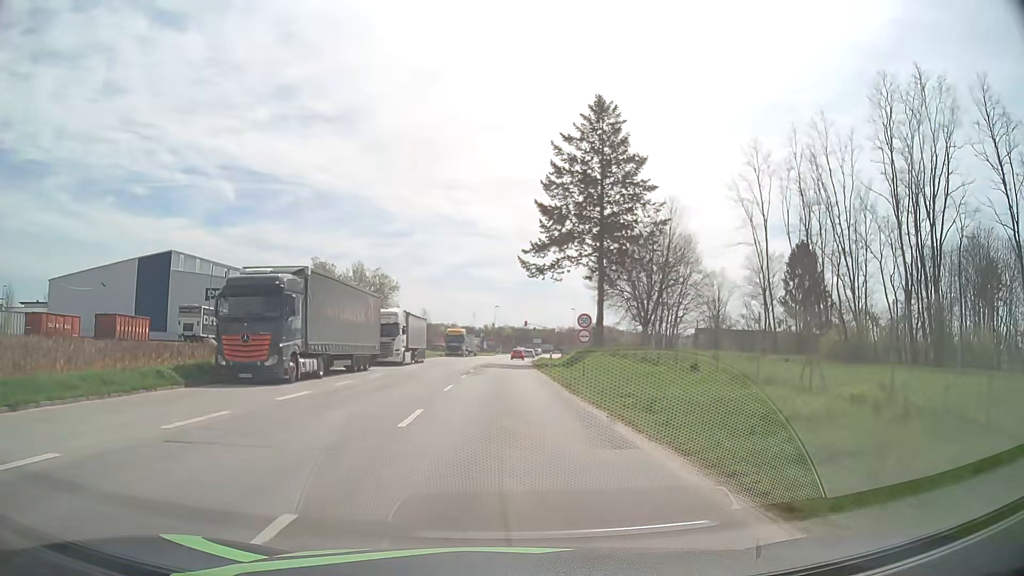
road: tertiary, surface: asphalt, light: Day
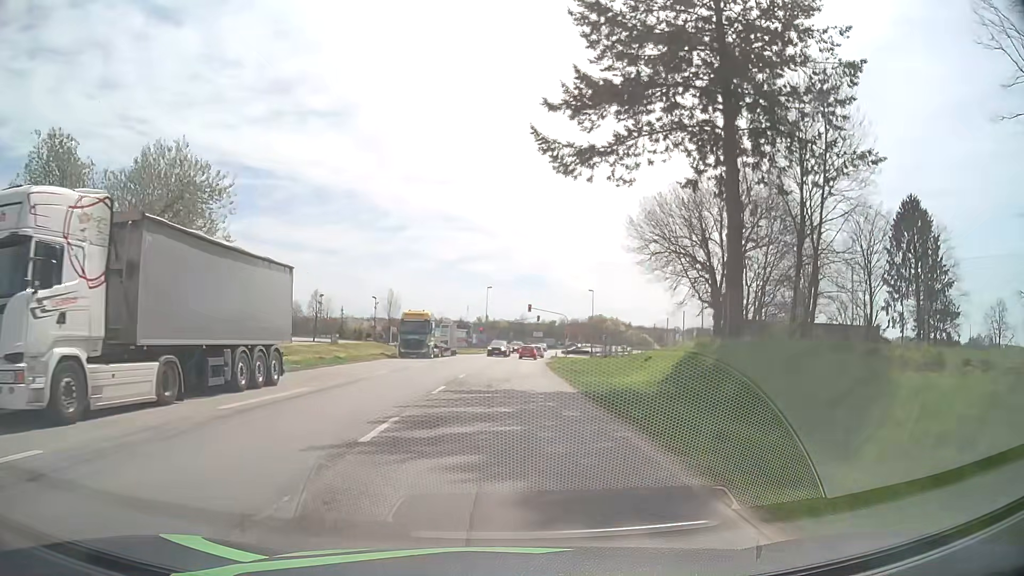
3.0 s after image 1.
(0.0, +35.9) m; 0°
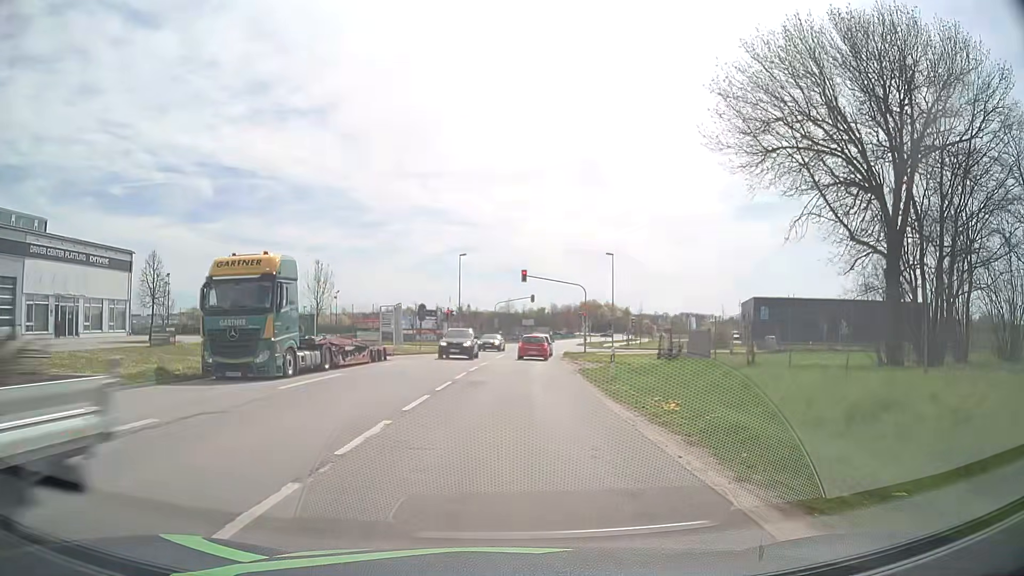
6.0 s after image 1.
(+0.2, +32.7) m; +1°
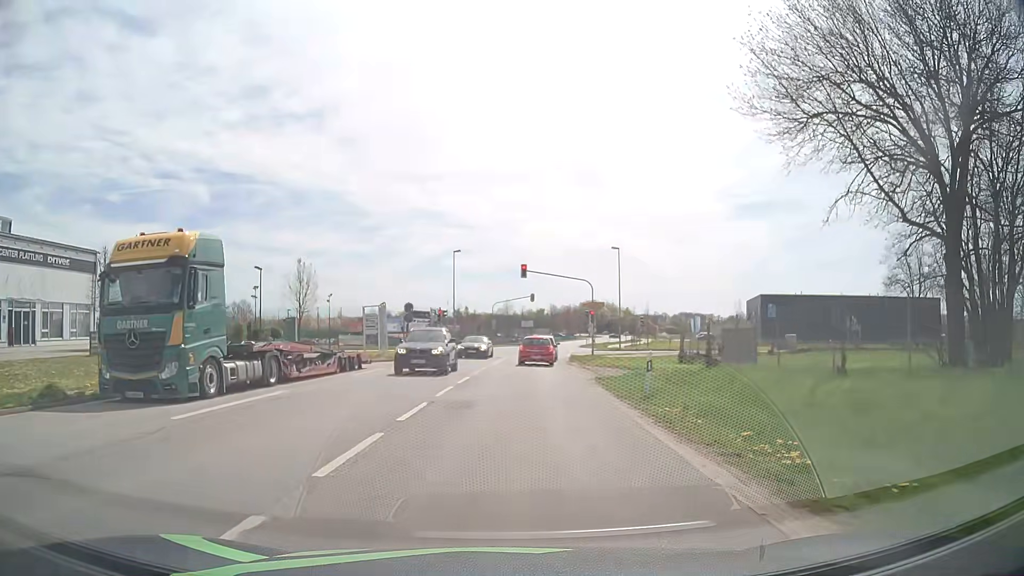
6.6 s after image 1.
(0.0, +5.5) m; +1°
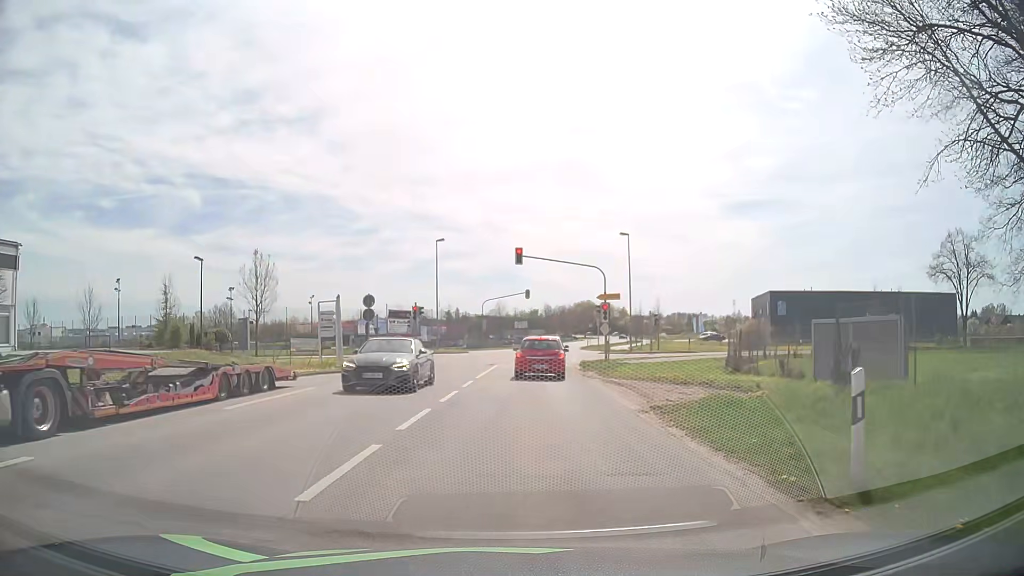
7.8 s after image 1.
(-0.1, +9.6) m; 0°
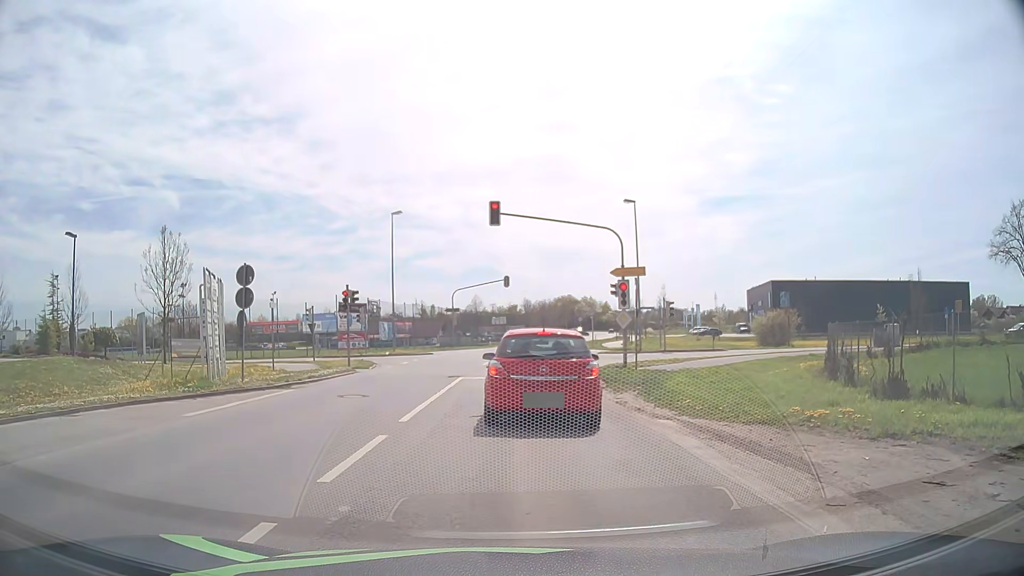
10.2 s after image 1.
(+0.2, +12.3) m; +2°
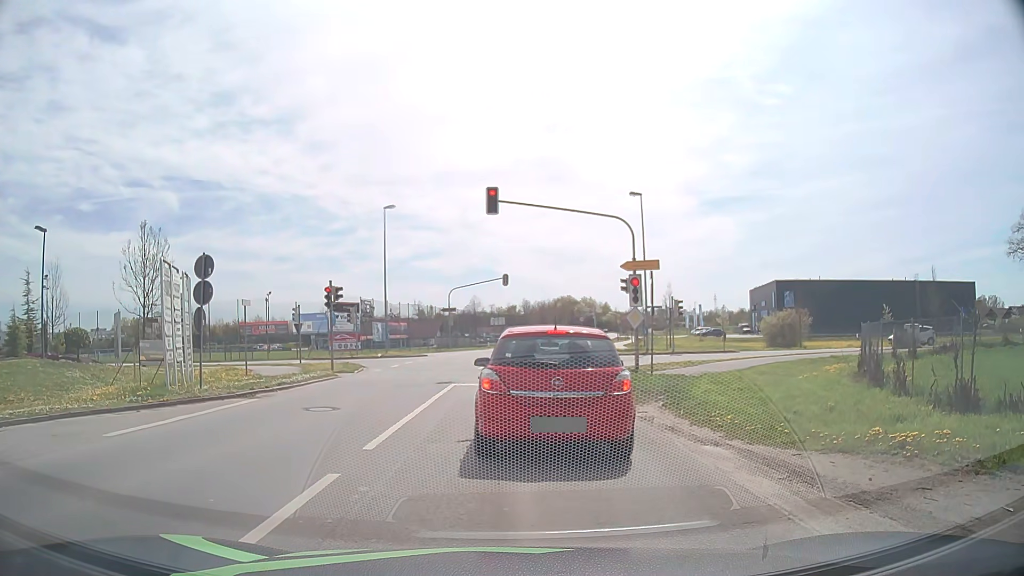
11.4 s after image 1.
(0.0, +2.5) m; 0°
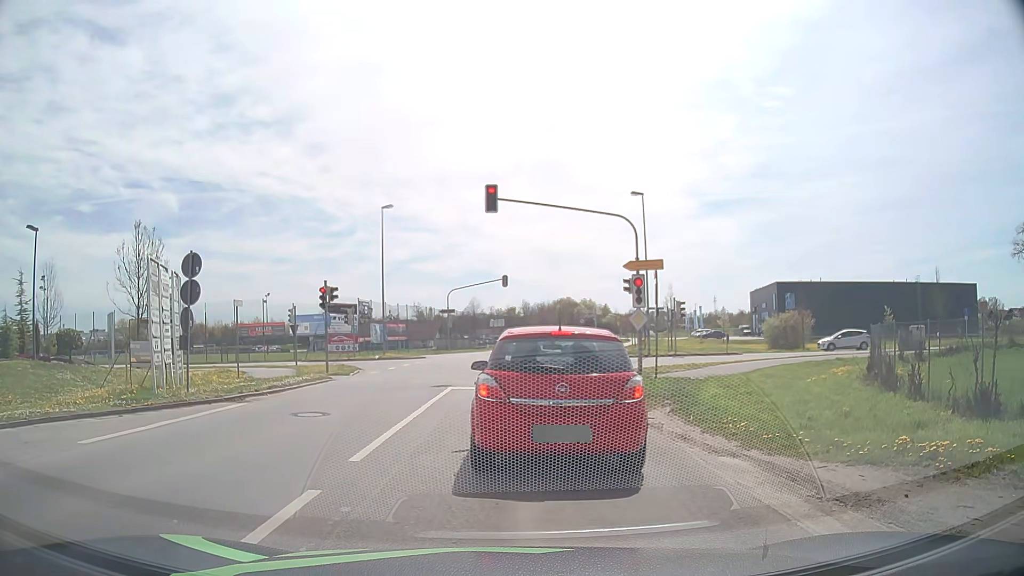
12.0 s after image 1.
(0.0, +0.6) m; 0°
